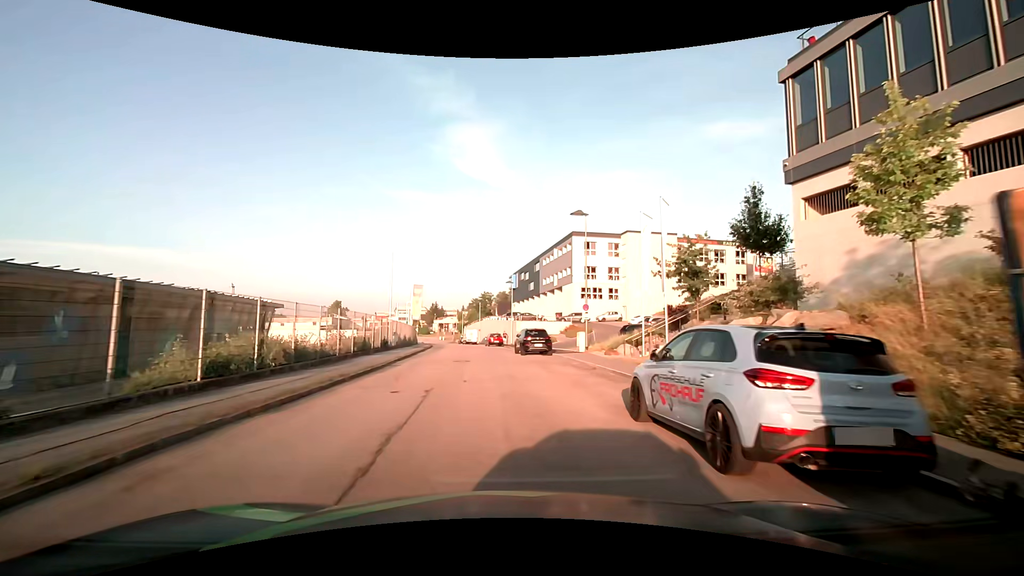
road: residential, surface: asphalt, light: Day
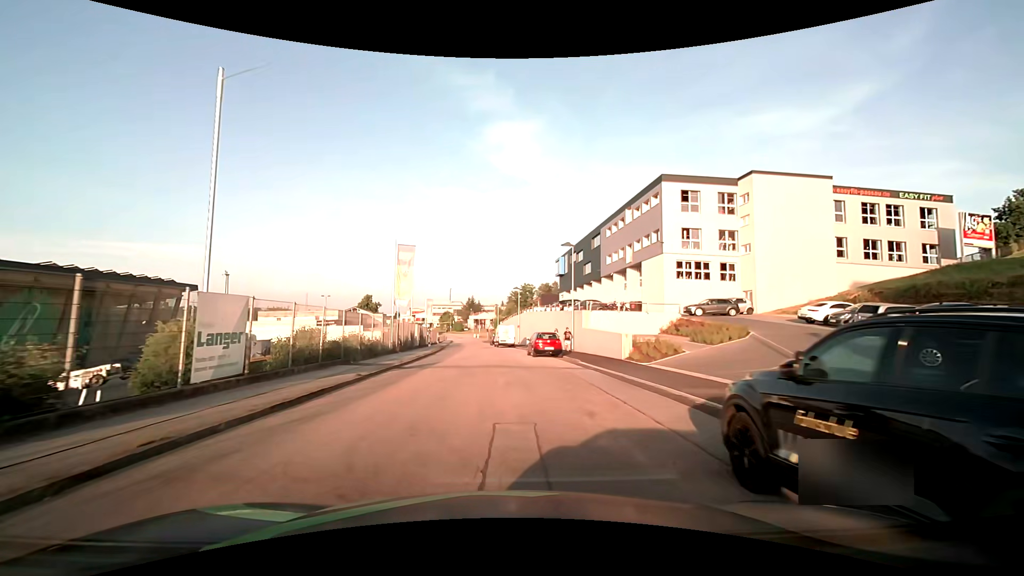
(-1.1, +26.8) m; -4°
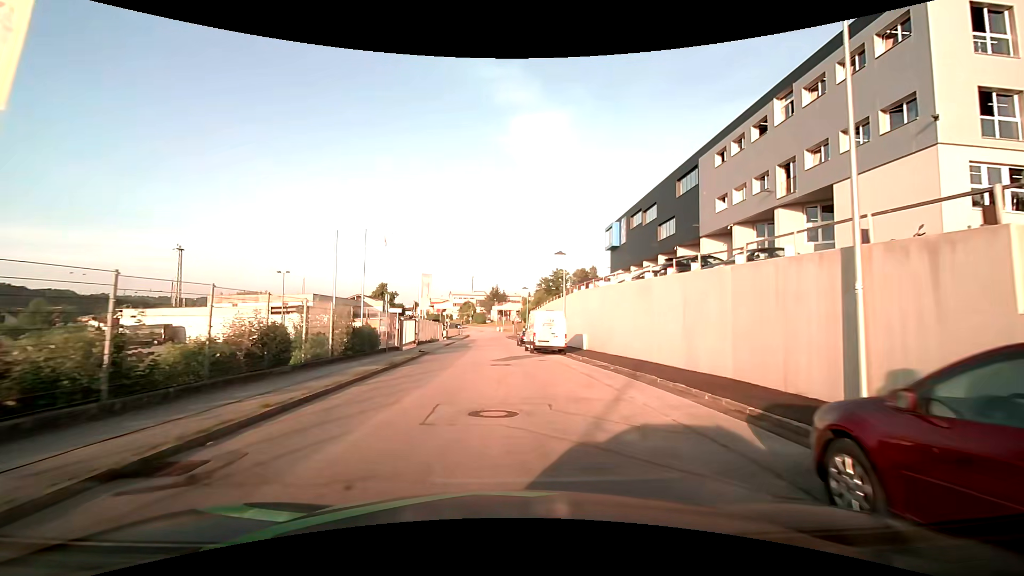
(-1.2, +27.9) m; -3°
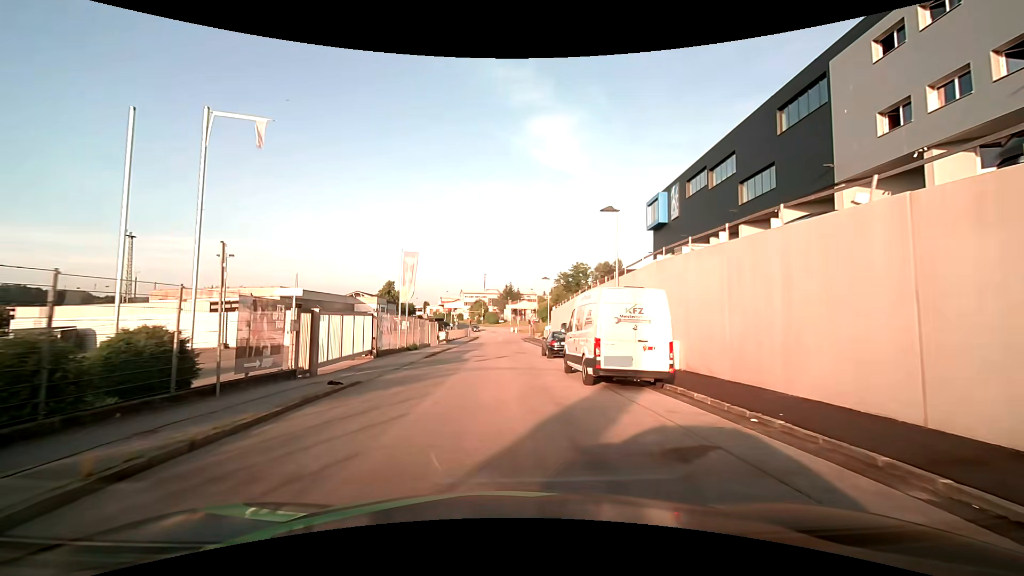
(-0.2, +16.3) m; -1°
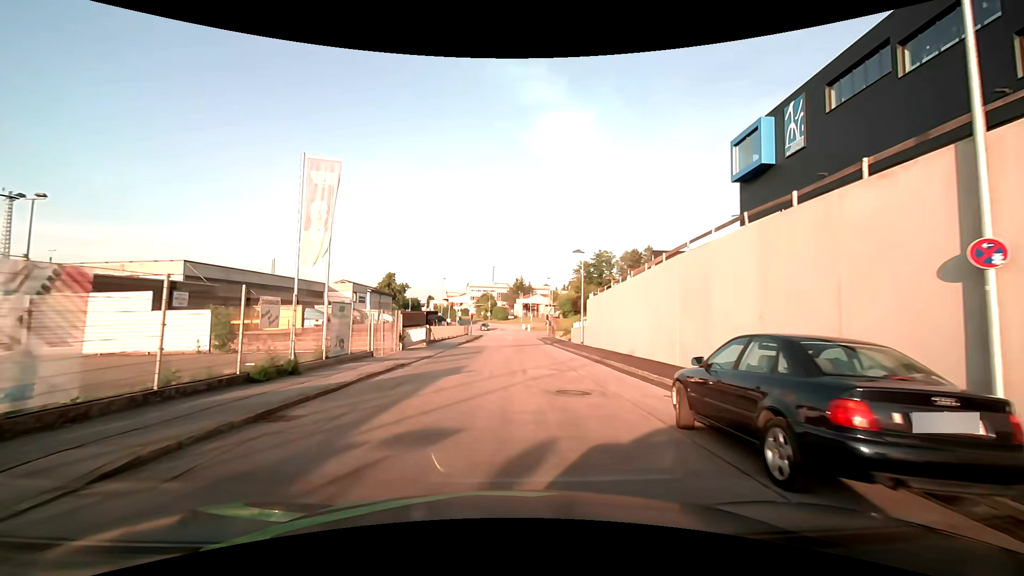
(-0.4, +20.6) m; -1°
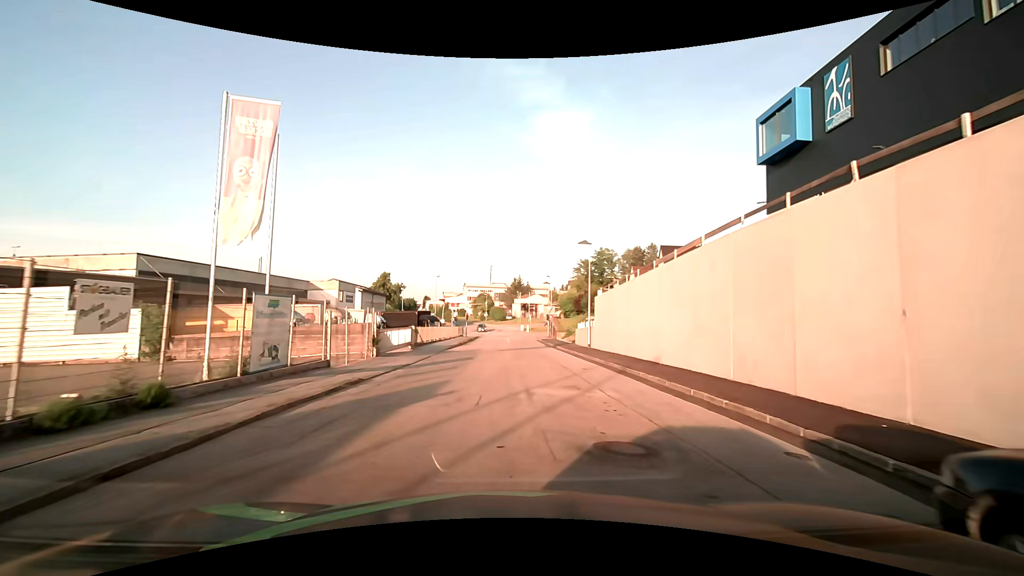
(0.0, +4.9) m; 0°
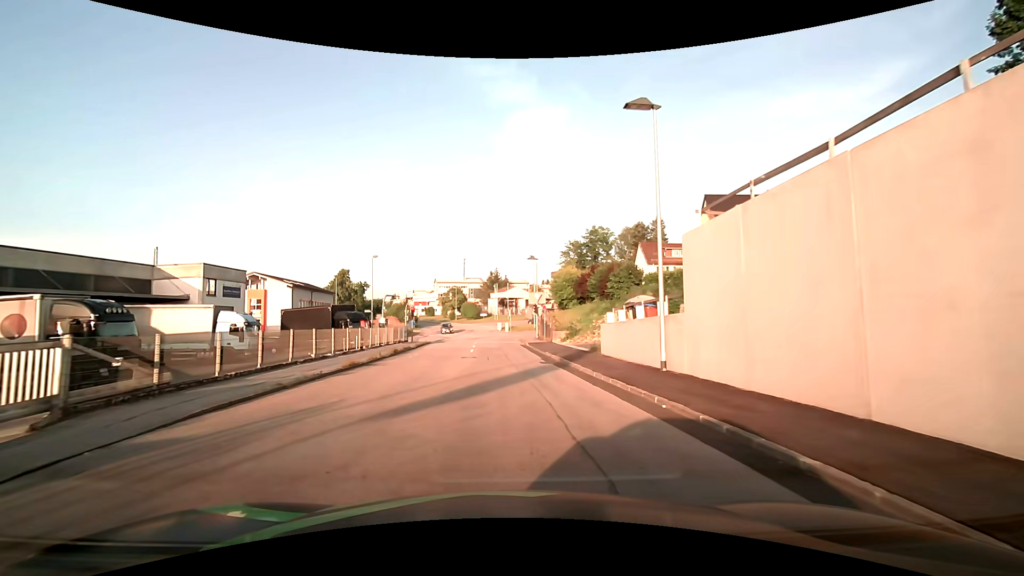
(+0.8, +23.8) m; +2°
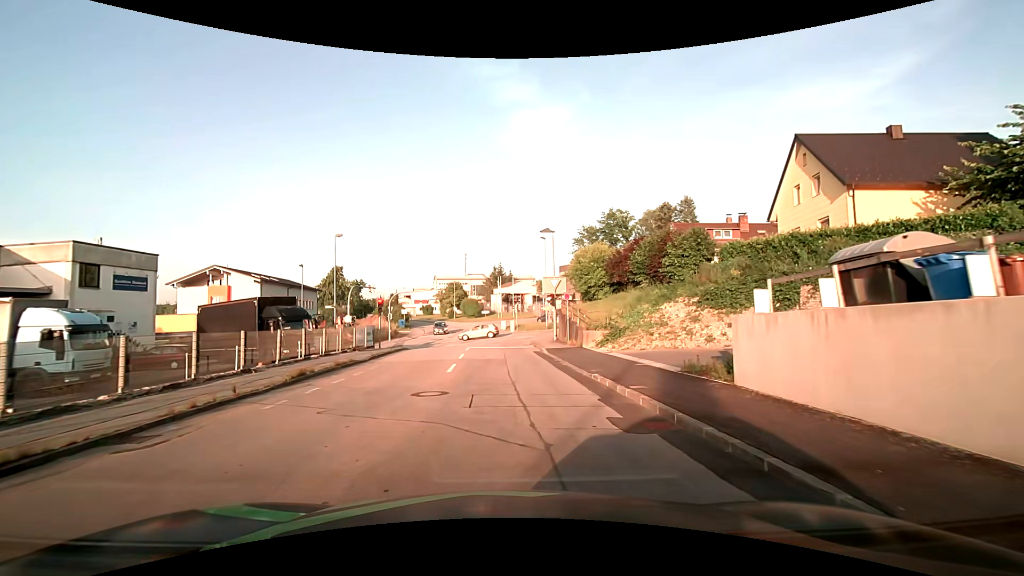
(-0.2, +13.2) m; -1°
(0, +10) (0, +20) (0, +30) (-1, +40) (-2, +50) (-4, +60) (-6, +70) (-8, +79) (-11, +89) (-15, +98) m
